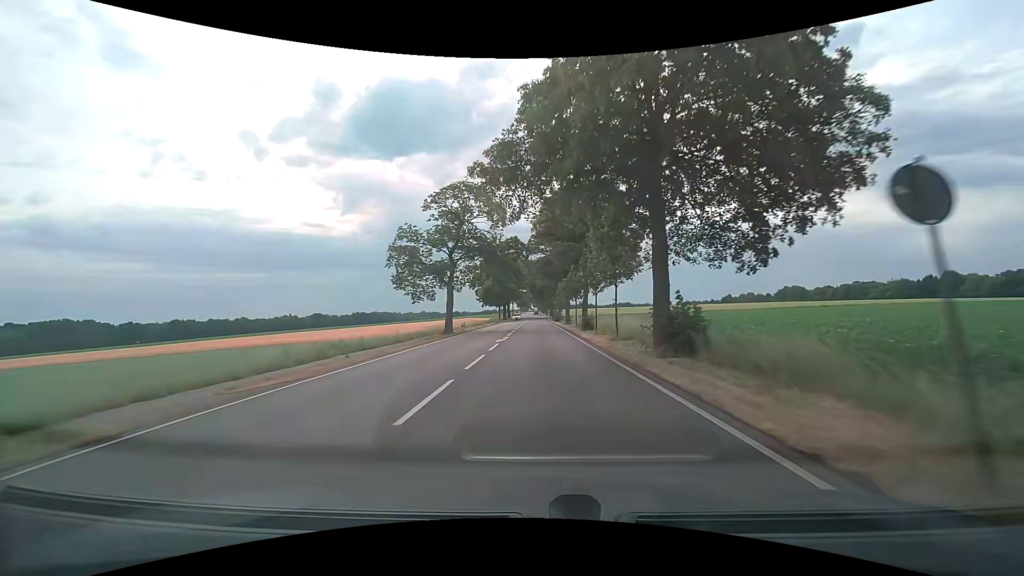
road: secondary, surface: asphalt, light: Day
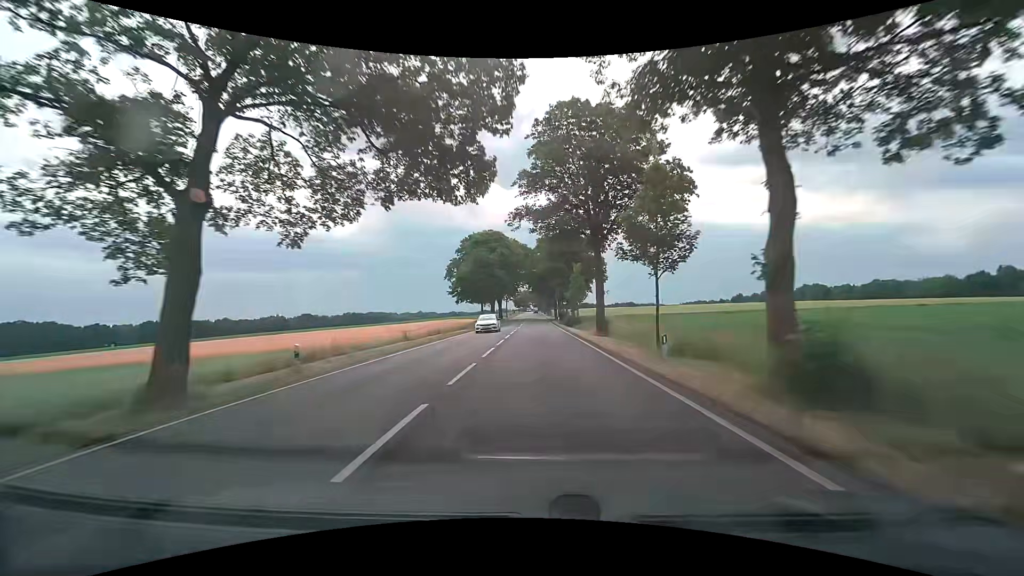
(0.0, +33.1) m; 0°
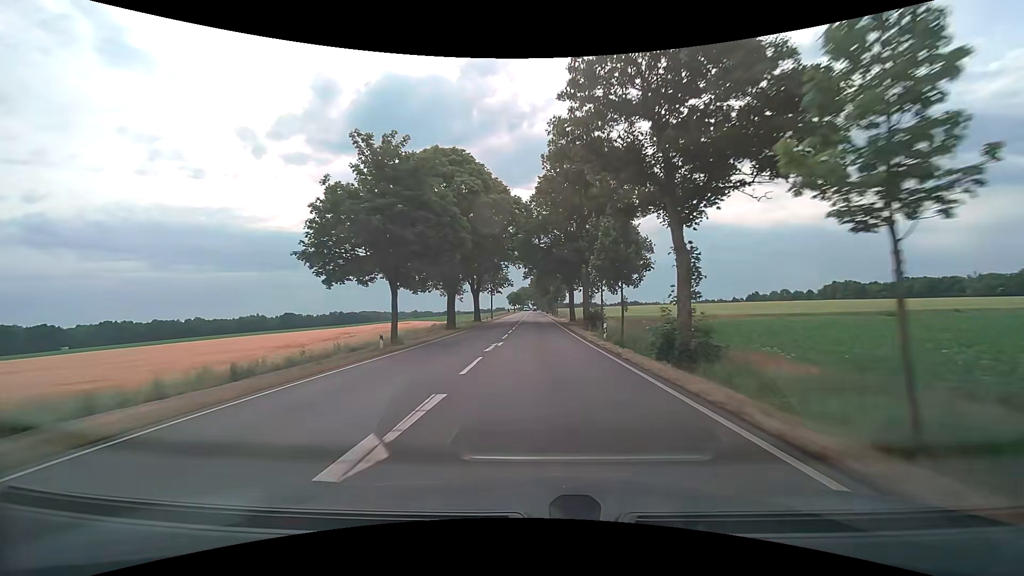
(-0.1, +43.3) m; 0°
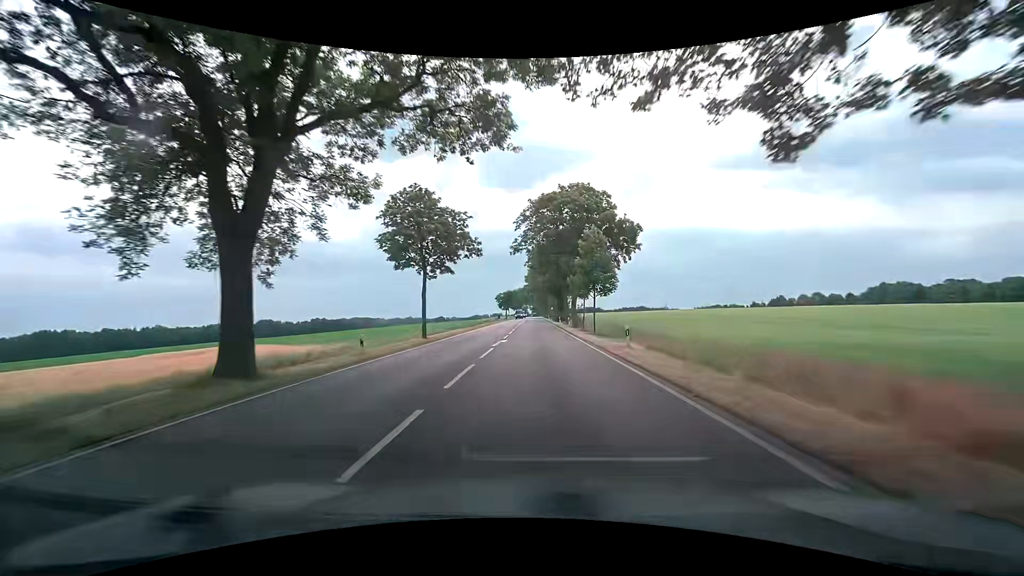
(0.0, +52.9) m; 0°
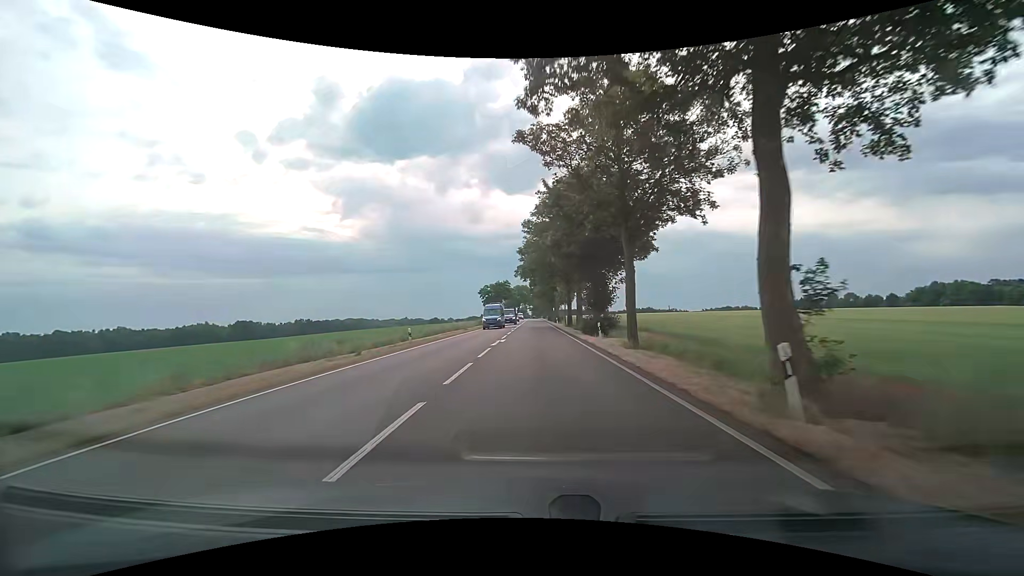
(+0.3, +41.7) m; 0°
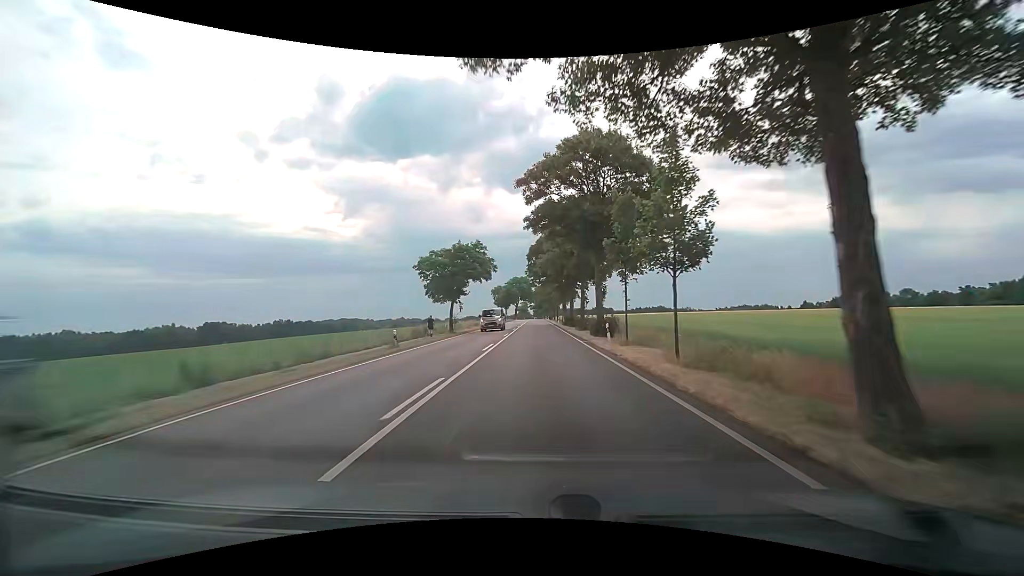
(0.0, +51.7) m; 0°
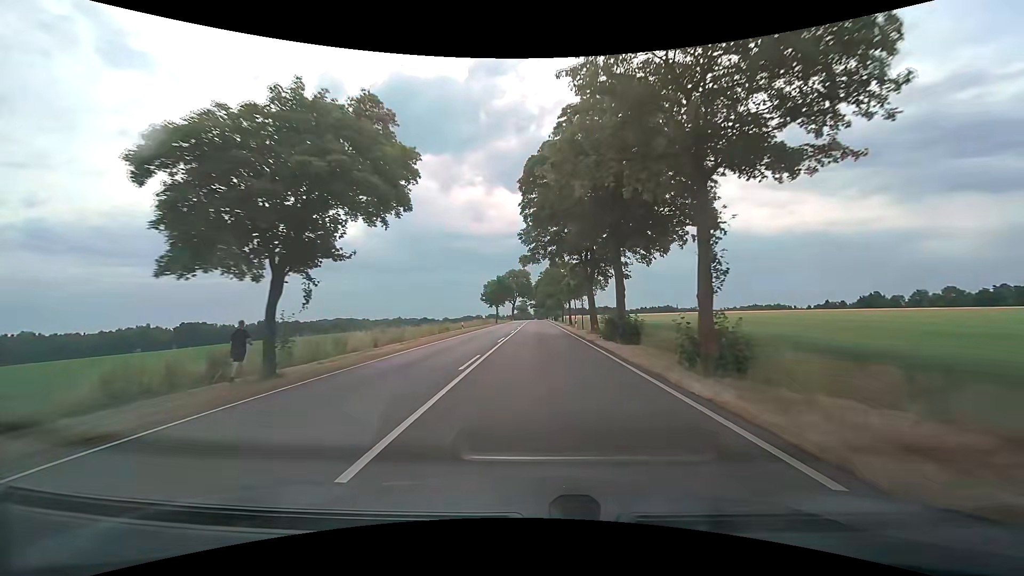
(-0.1, +31.0) m; 0°
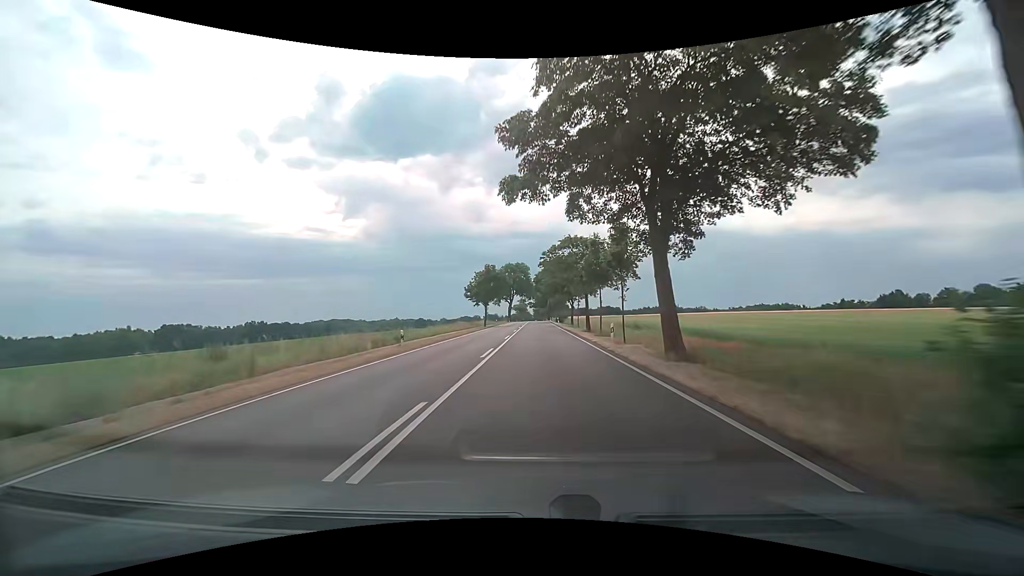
(+0.1, +20.6) m; 0°
(0, +10) (0, +20) (0, +30) (0, +40) (0, +50) (+1, +60) (+1, +70) (+1, +80) (+1, +90) (+1, +100) m
